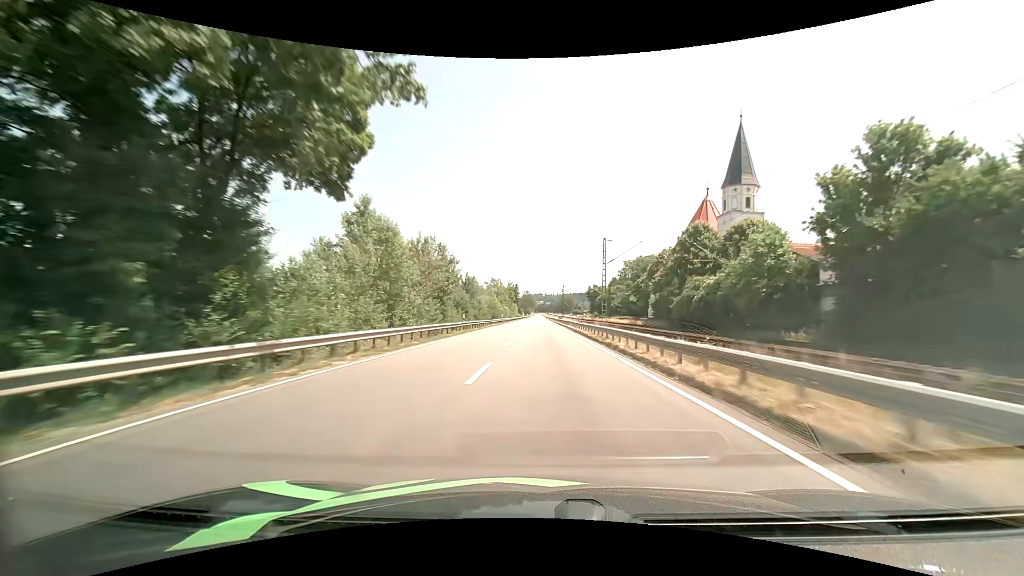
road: primary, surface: asphalt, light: Day
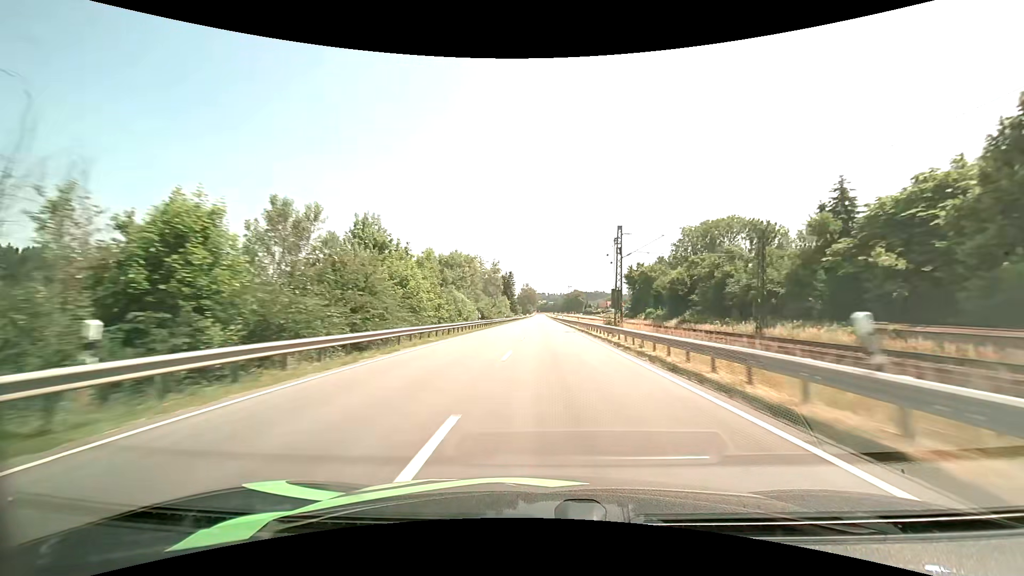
(0.0, +79.8) m; 0°
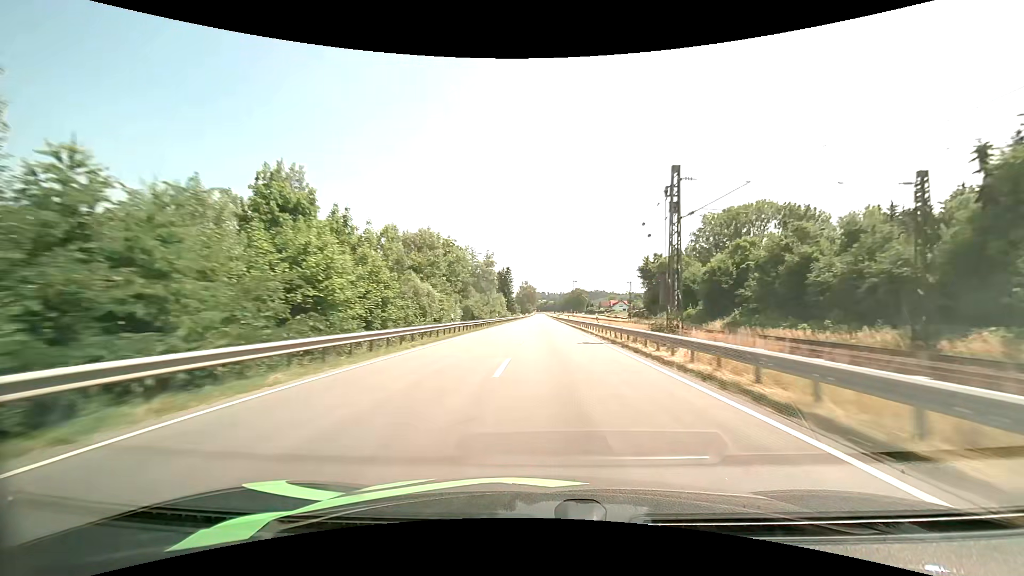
(0.0, +16.1) m; 0°
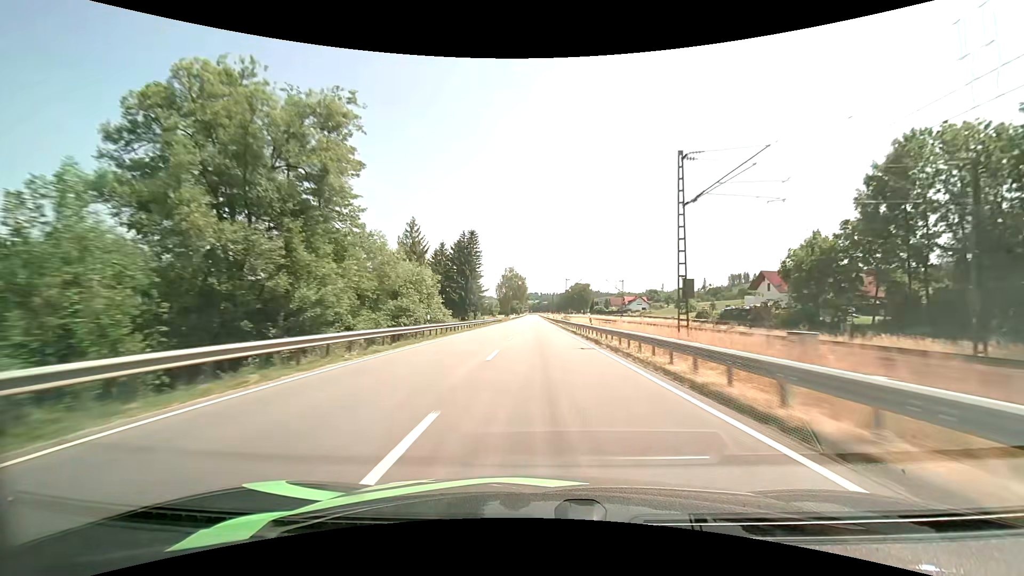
(+1.1, +80.3) m; +1°
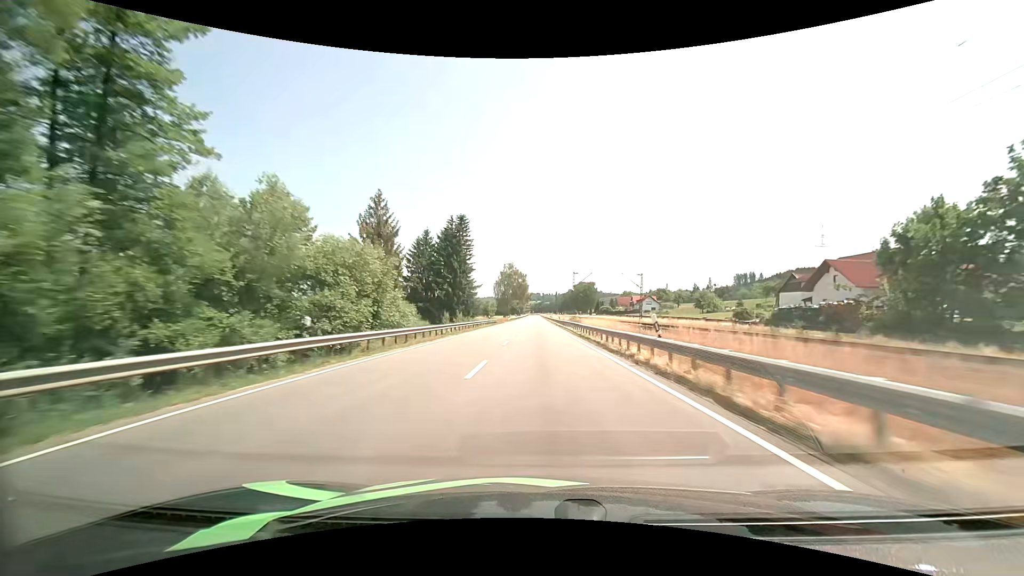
(0.0, +16.1) m; 0°
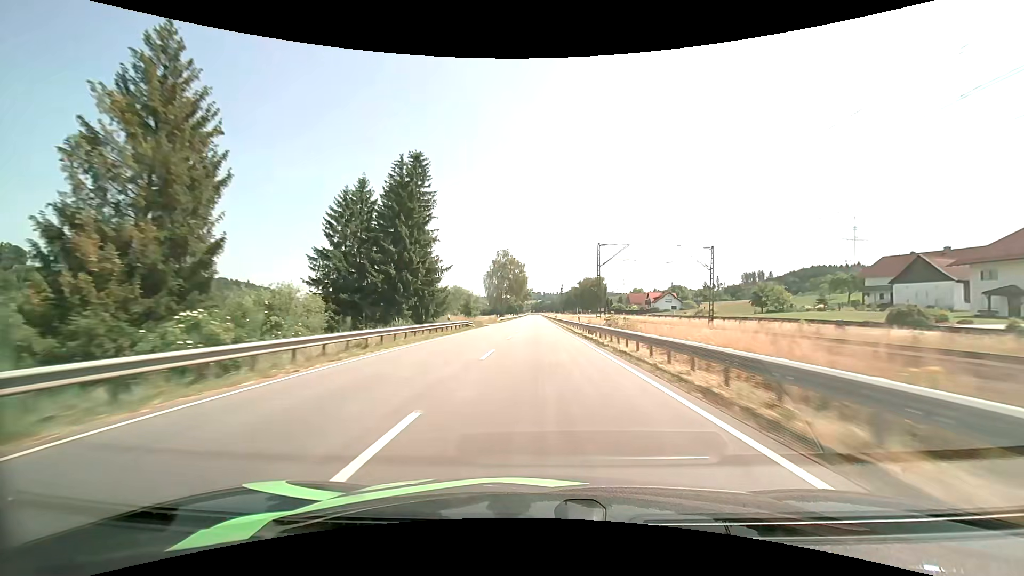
(0.0, +32.3) m; 0°
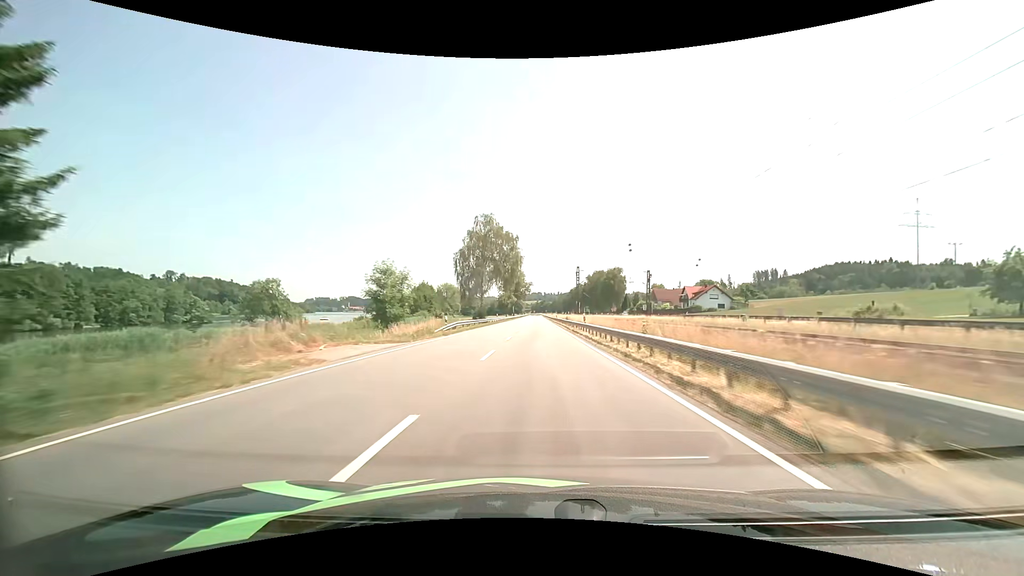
(0.0, +48.4) m; 0°
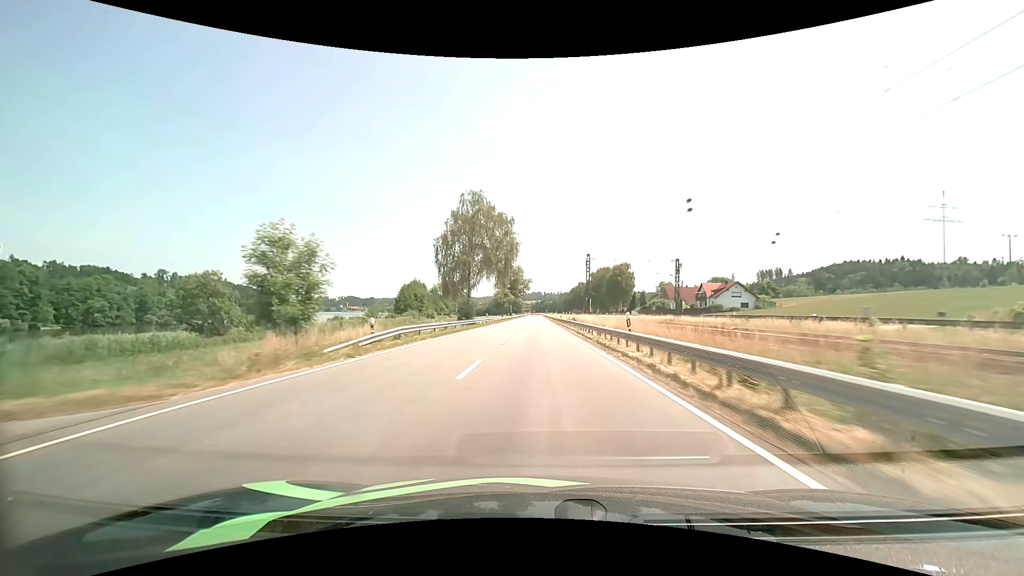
(0.0, +16.1) m; 0°
(0, +10) (0, +20) (0, +30) (0, +40) (0, +50) (0, +60) (0, +70) (0, +80) (0, +90) (0, +100) m
